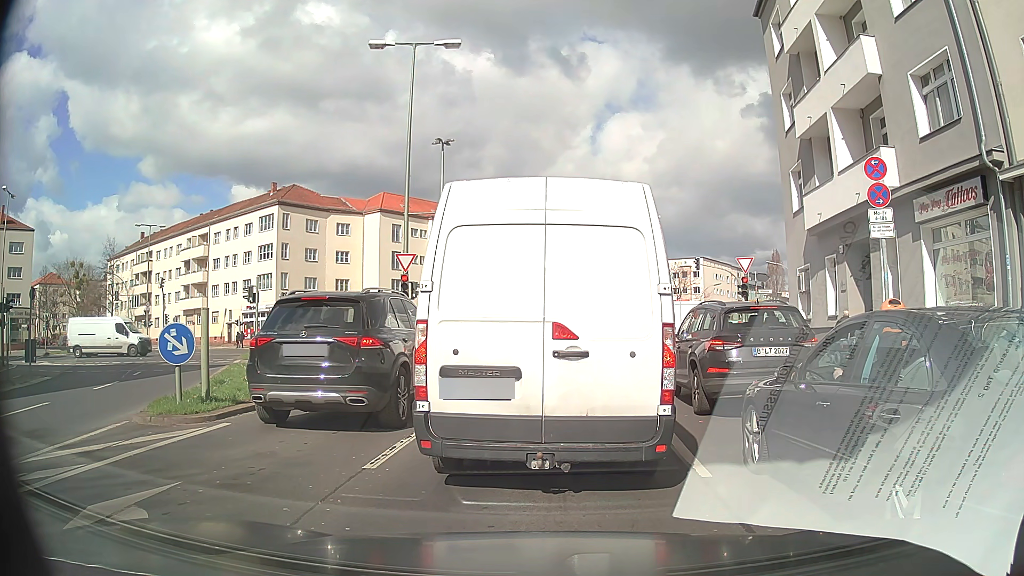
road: secondary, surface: asphalt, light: Day
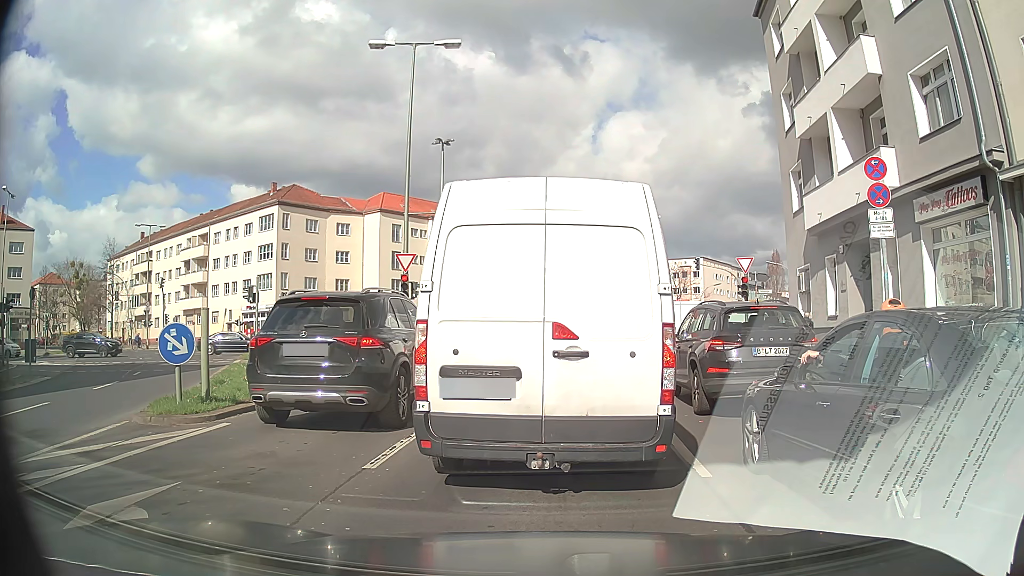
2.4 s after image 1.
(0.0, 0.0) m; 0°
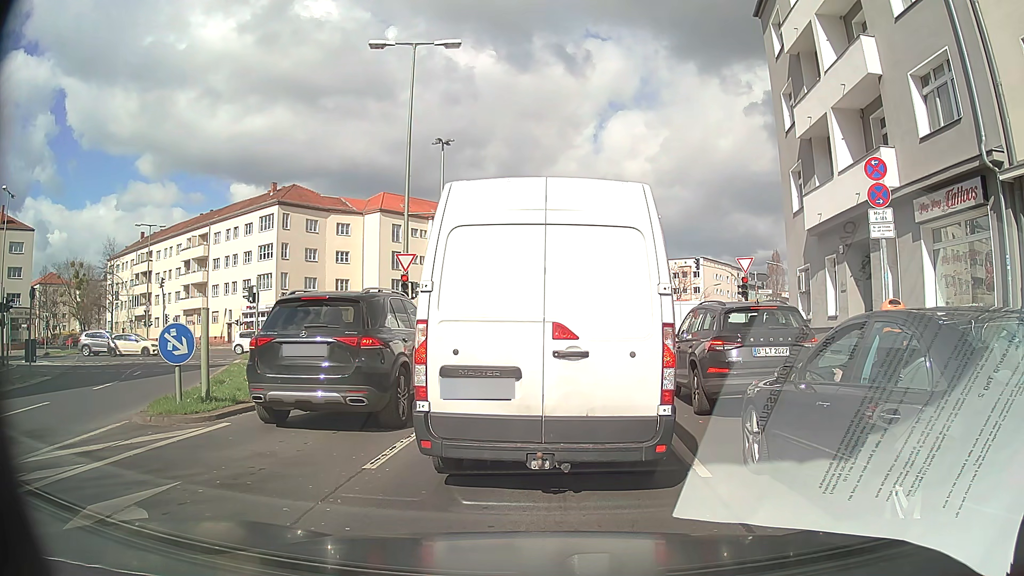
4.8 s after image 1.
(0.0, 0.0) m; 0°
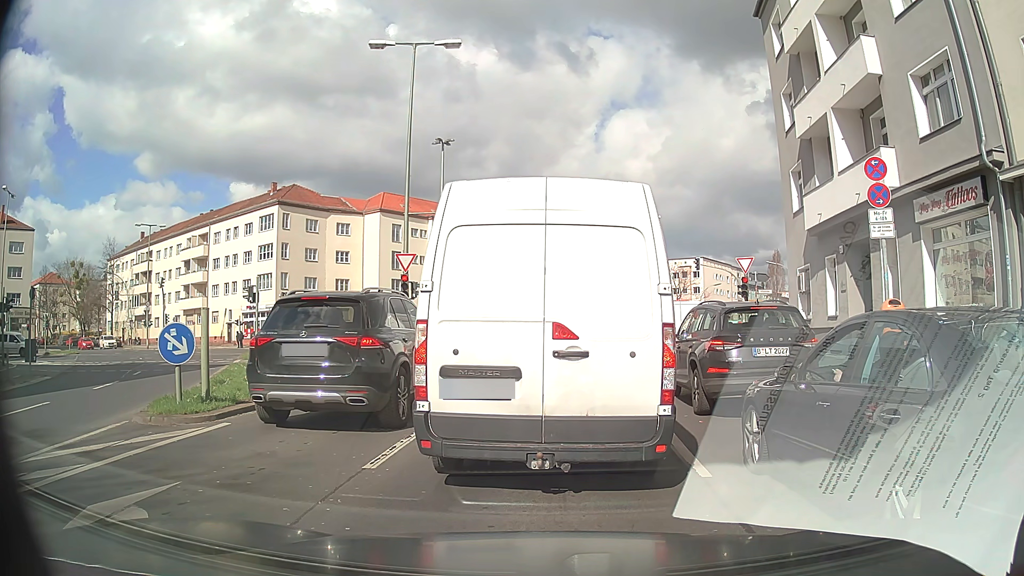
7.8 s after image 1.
(0.0, 0.0) m; 0°
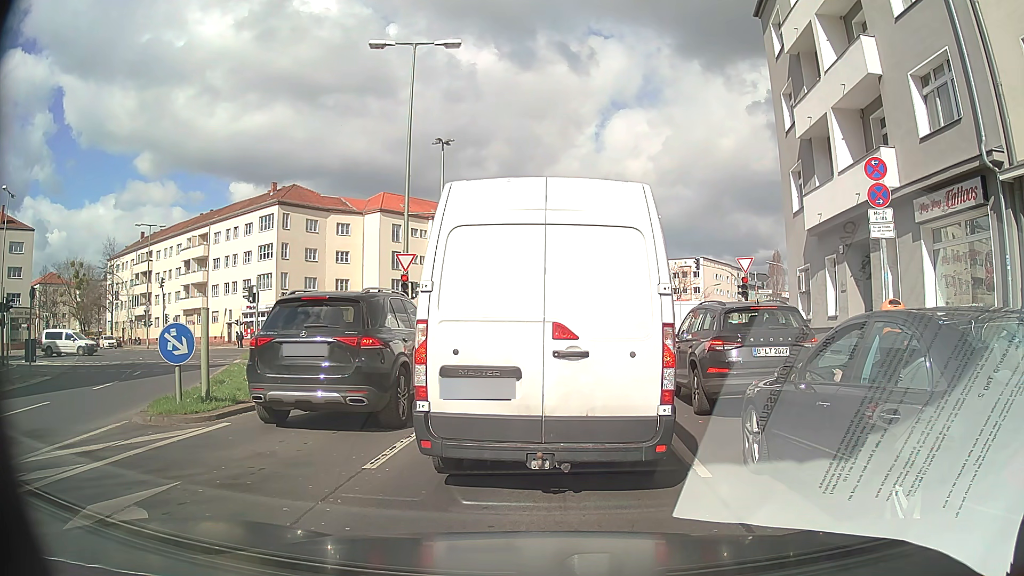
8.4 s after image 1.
(0.0, 0.0) m; 0°
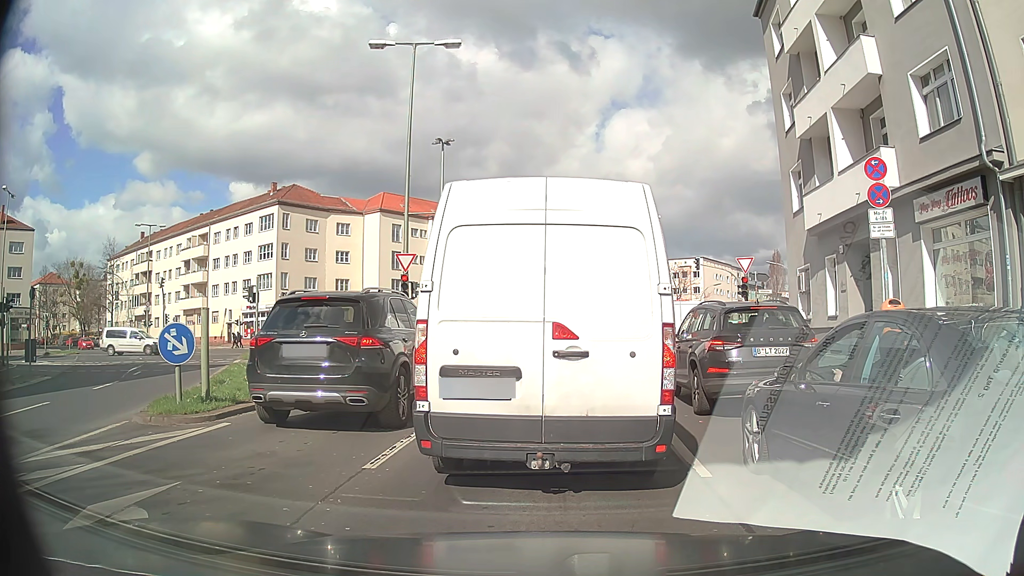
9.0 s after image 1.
(0.0, 0.0) m; 0°
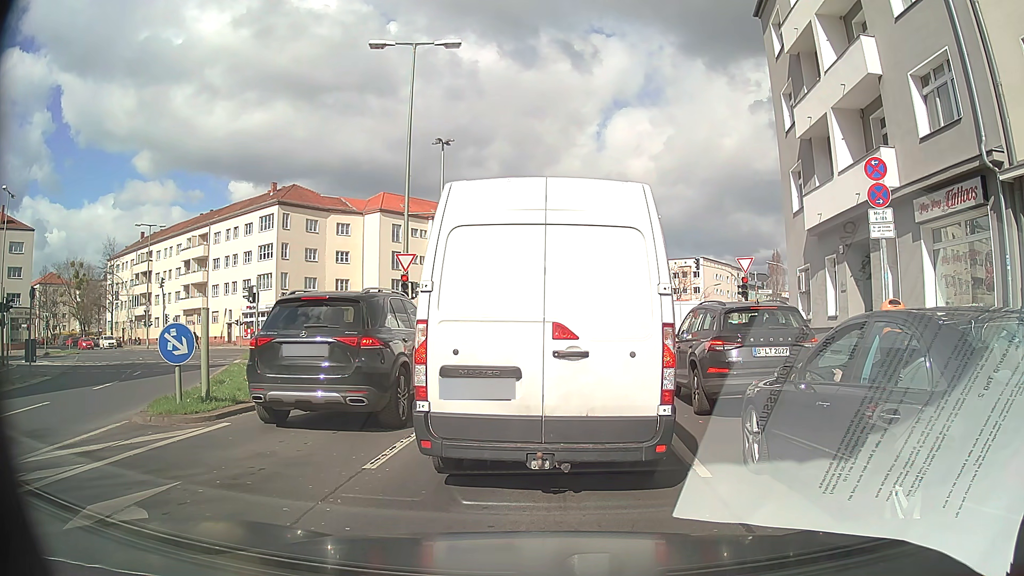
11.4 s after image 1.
(0.0, 0.0) m; 0°
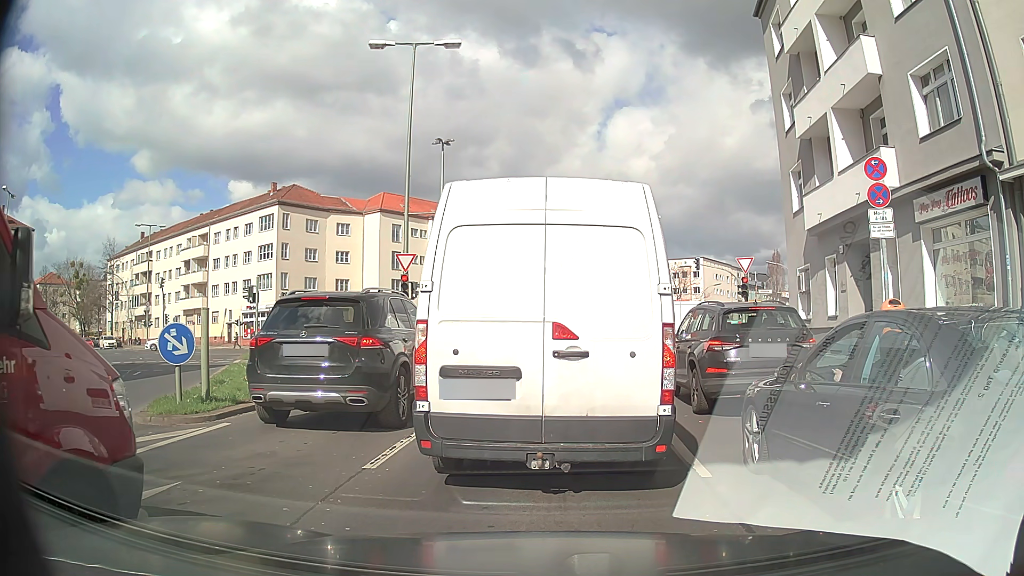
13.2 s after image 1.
(0.0, 0.0) m; 0°
(0, +10) (+1, +20) (+2, +30) (+4, +40) (+6, +49) (+10, +59) (+15, +67) (+20, +76) (+25, +85) (+30, +93) m
